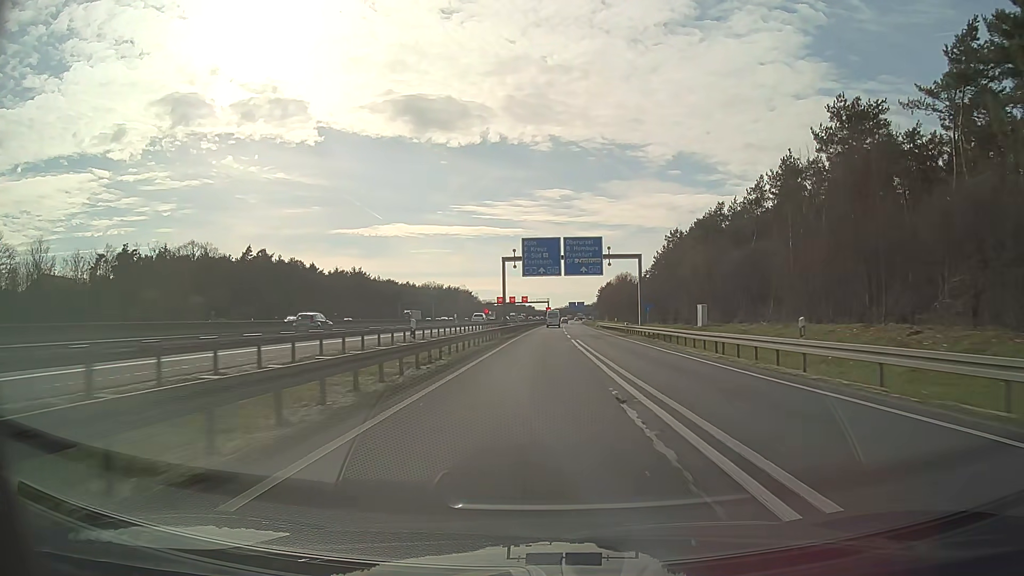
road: motorway_link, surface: asphalt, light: Day
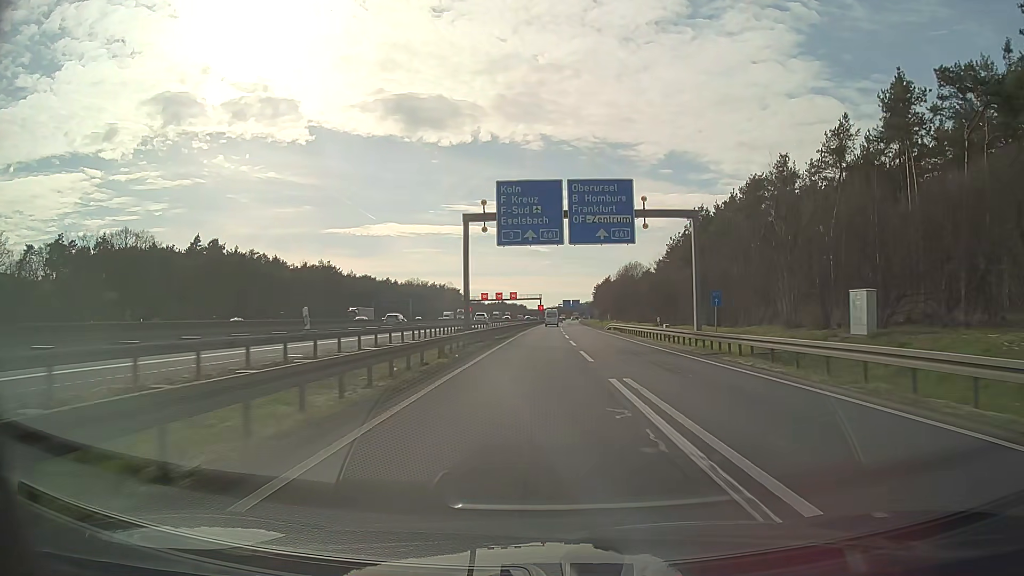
(+0.2, +27.3) m; +1°
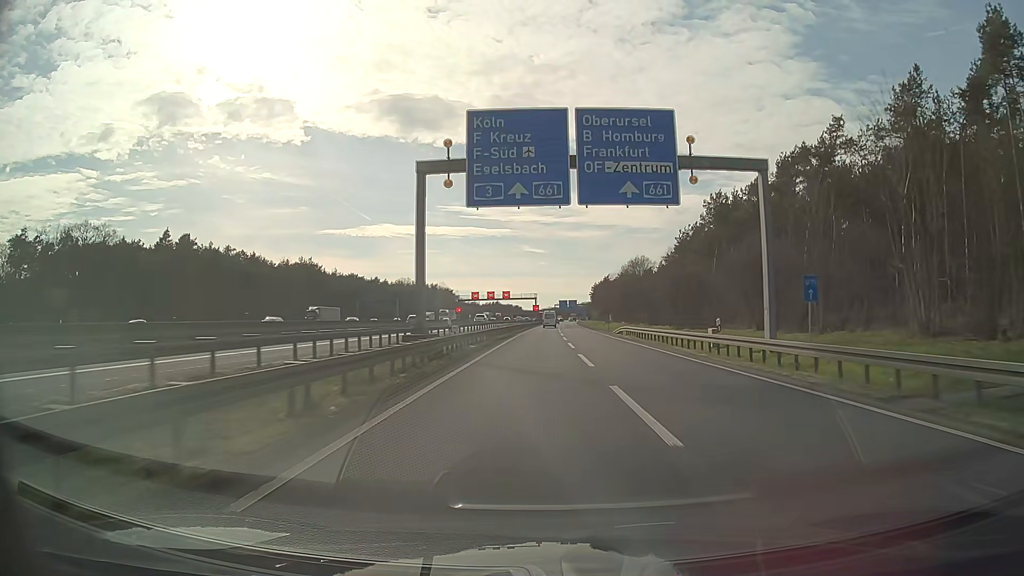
(0.0, +13.6) m; 0°
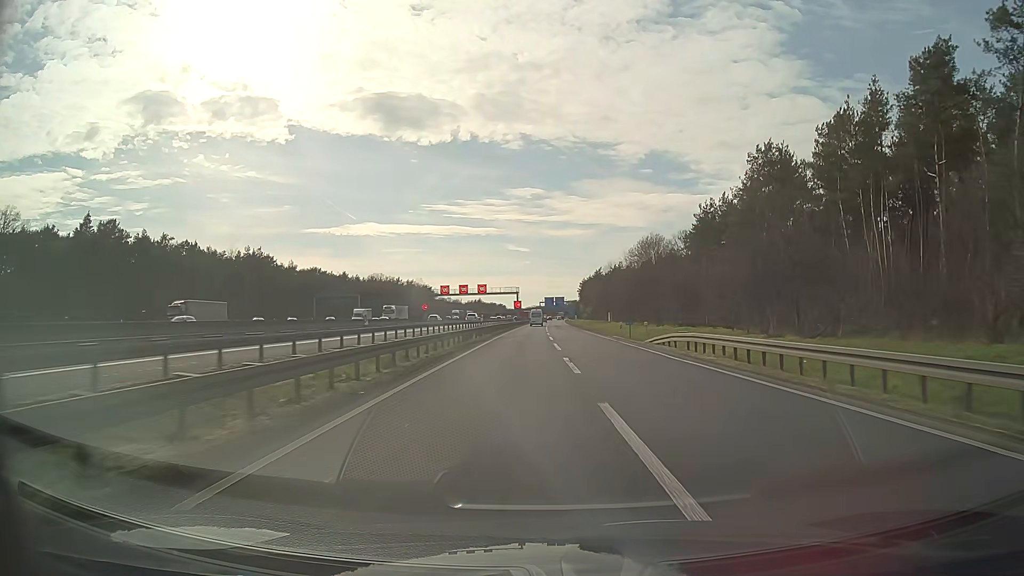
(+0.3, +27.3) m; +1°
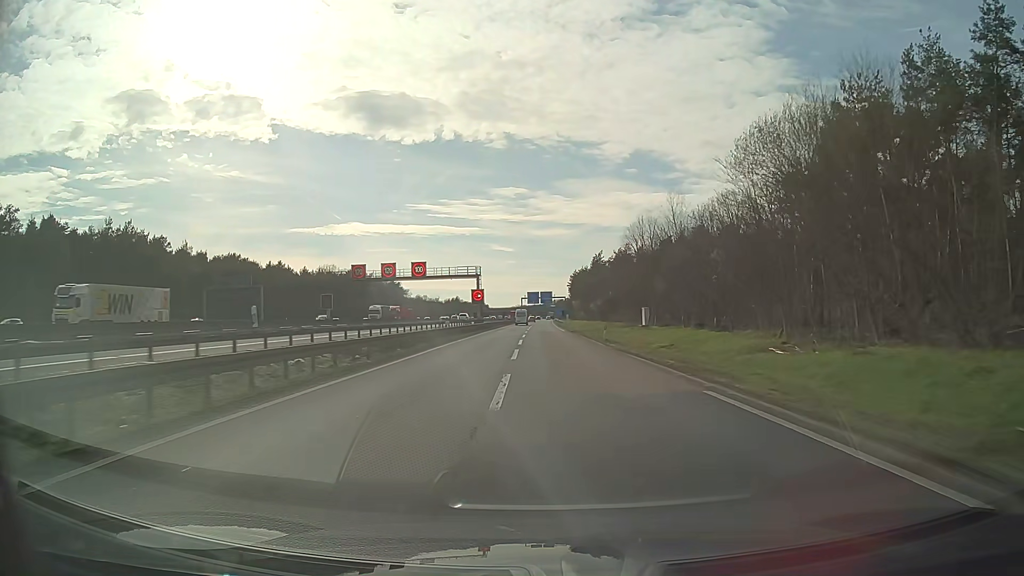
(+1.3, +54.6) m; +2°
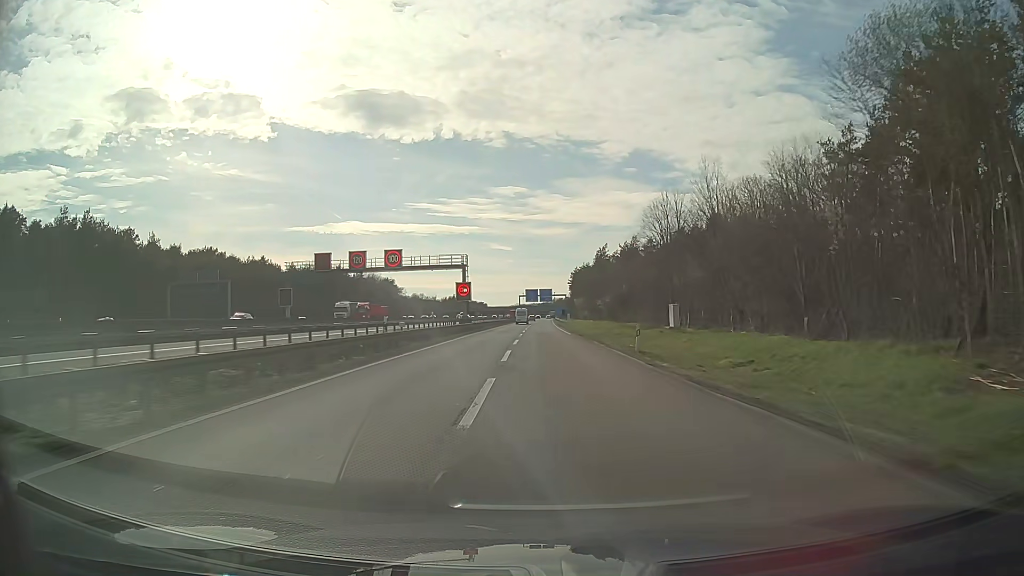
(0.0, +13.6) m; 0°
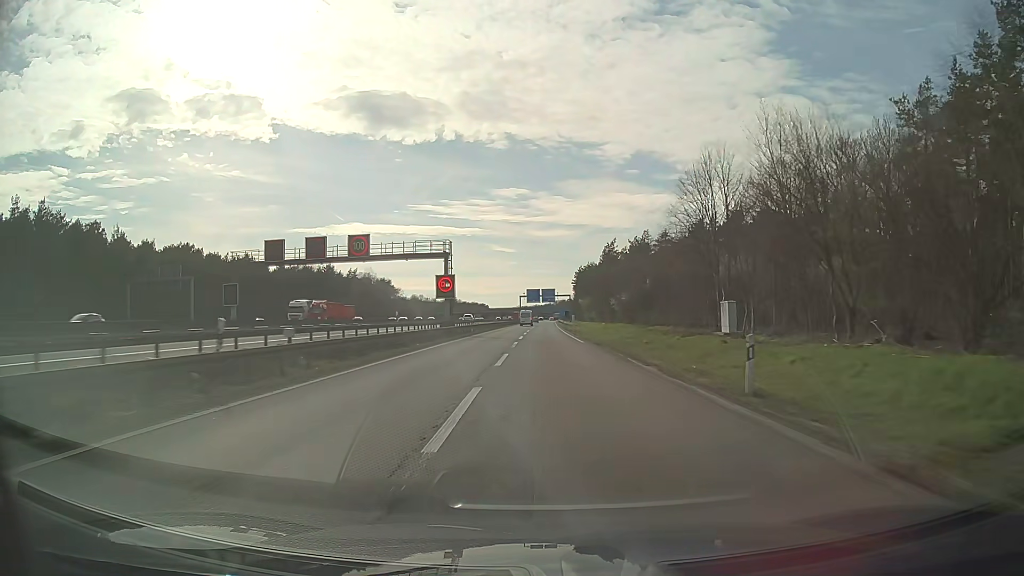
(0.0, +13.6) m; 0°
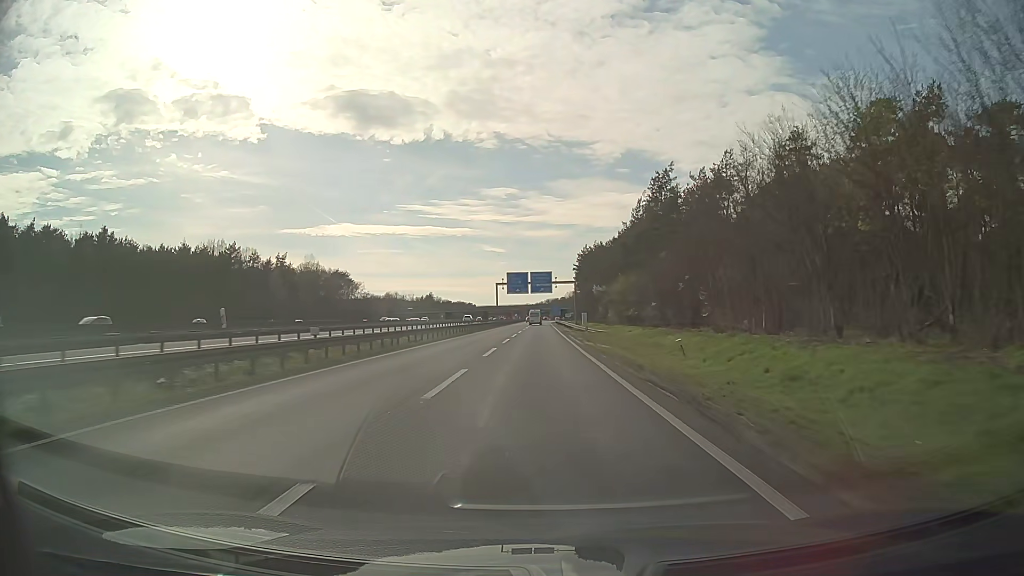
(+0.1, +68.2) m; +1°
(0, +10) (0, +20) (0, +30) (0, +40) (0, +50) (0, +60) (0, +70) (0, +80) (0, +90) (0, +100) m
